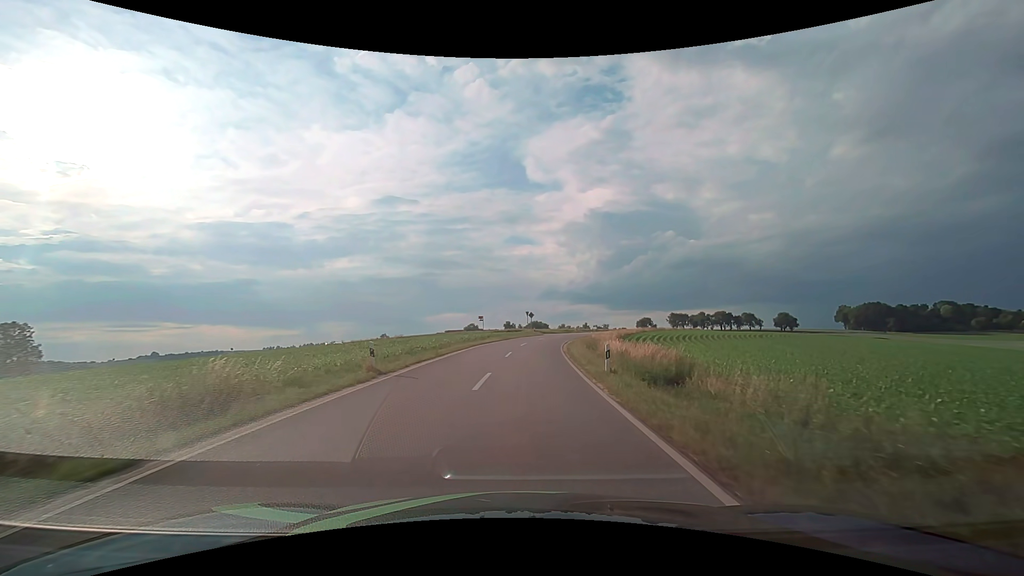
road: tertiary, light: Day
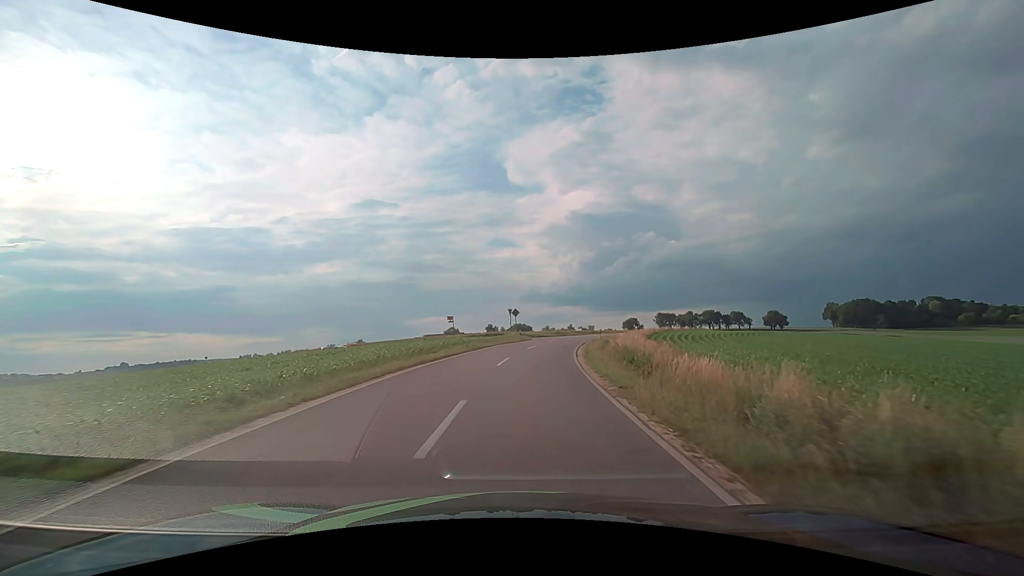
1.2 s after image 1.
(+0.2, +17.4) m; +2°
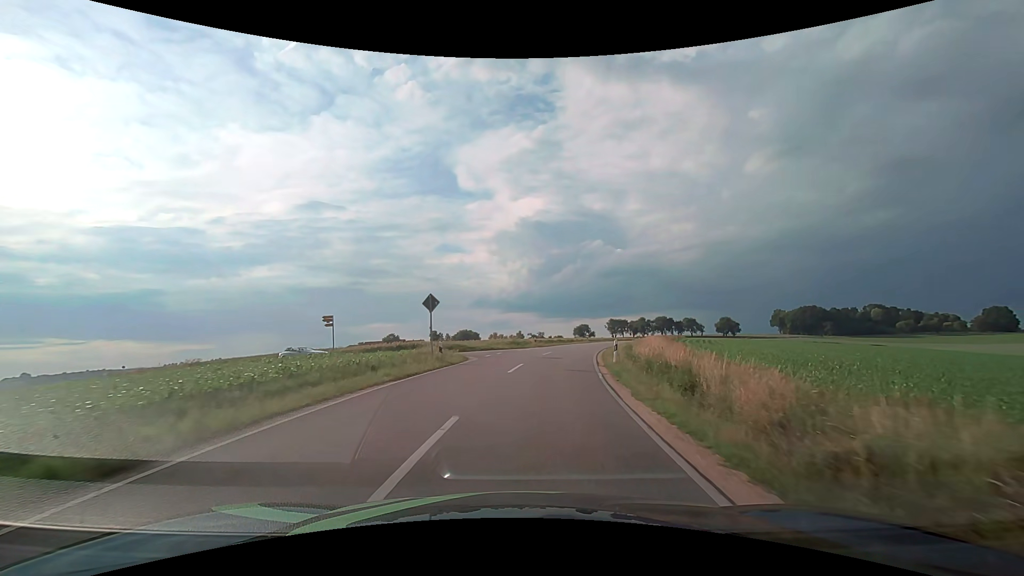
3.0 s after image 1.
(+1.1, +25.3) m; +6°
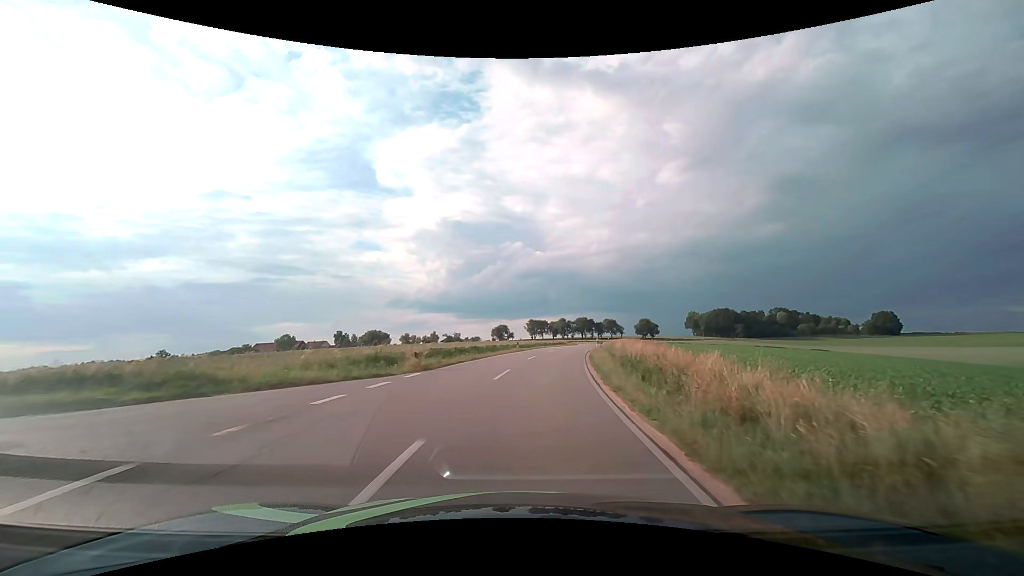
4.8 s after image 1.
(+2.1, +25.3) m; +9°
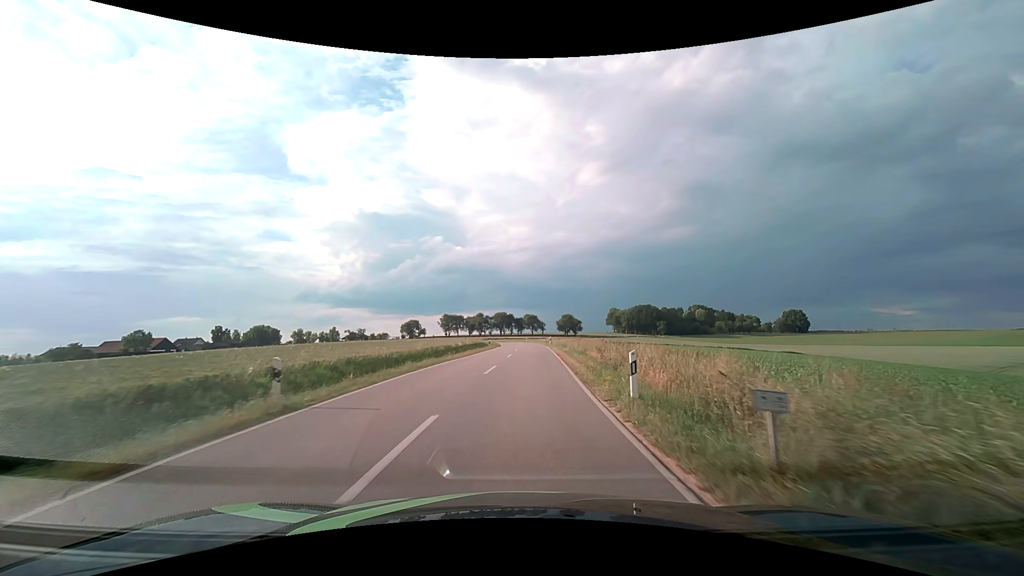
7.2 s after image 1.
(+2.9, +34.2) m; +9°
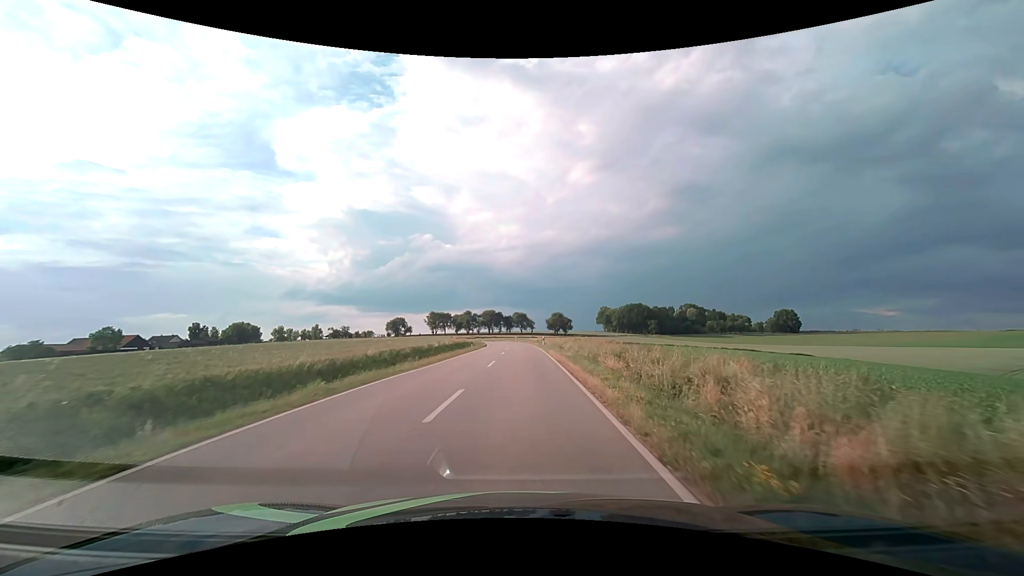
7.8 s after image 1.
(+0.1, +8.7) m; +1°
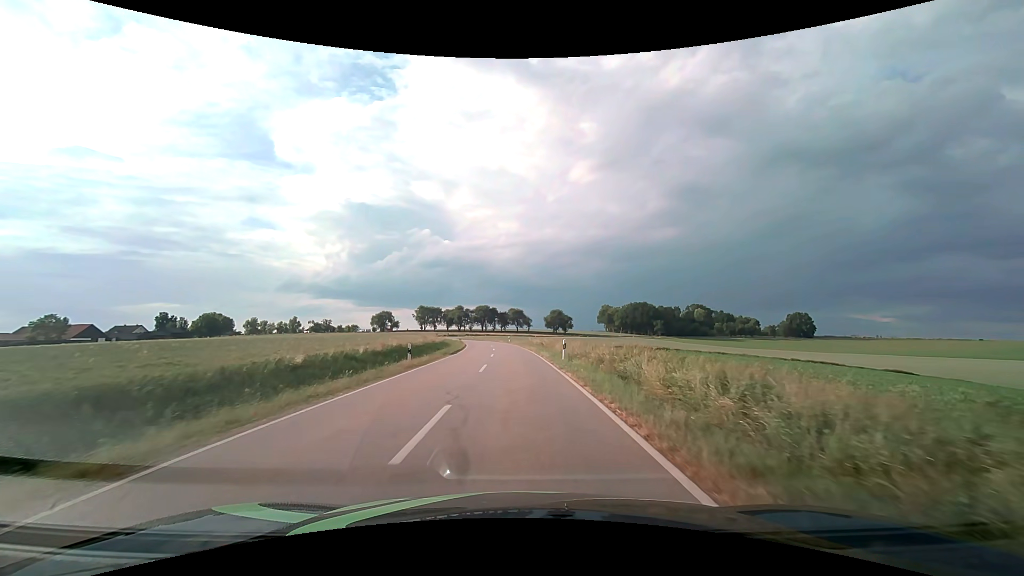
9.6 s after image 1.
(+0.2, +26.6) m; 0°
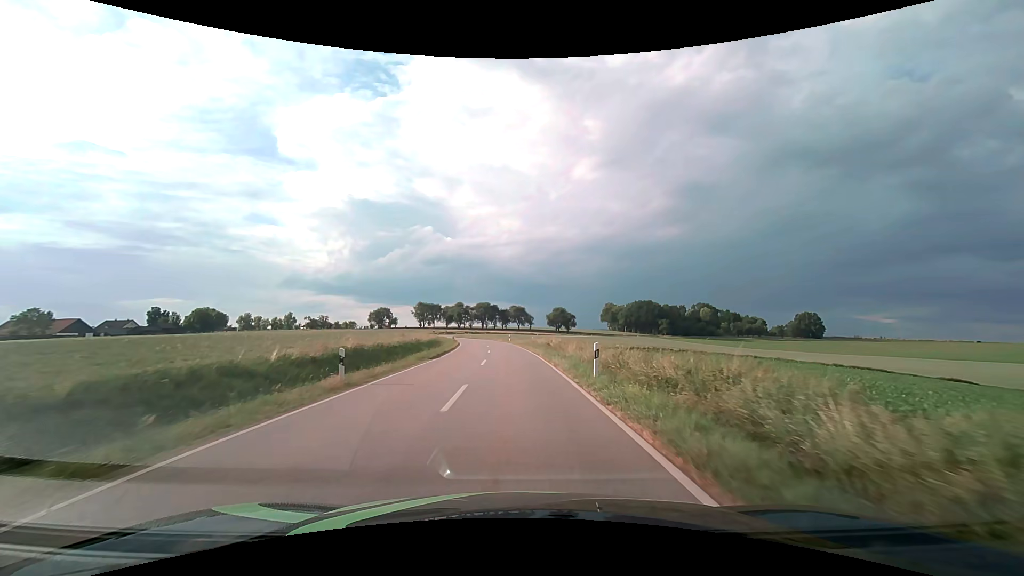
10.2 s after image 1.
(0.0, +8.9) m; 0°
(0, +10) (0, +20) (0, +30) (-1, +40) (-2, +50) (-3, +60) (-4, +70) (-6, +80) (-8, +89) (-10, +99) m
